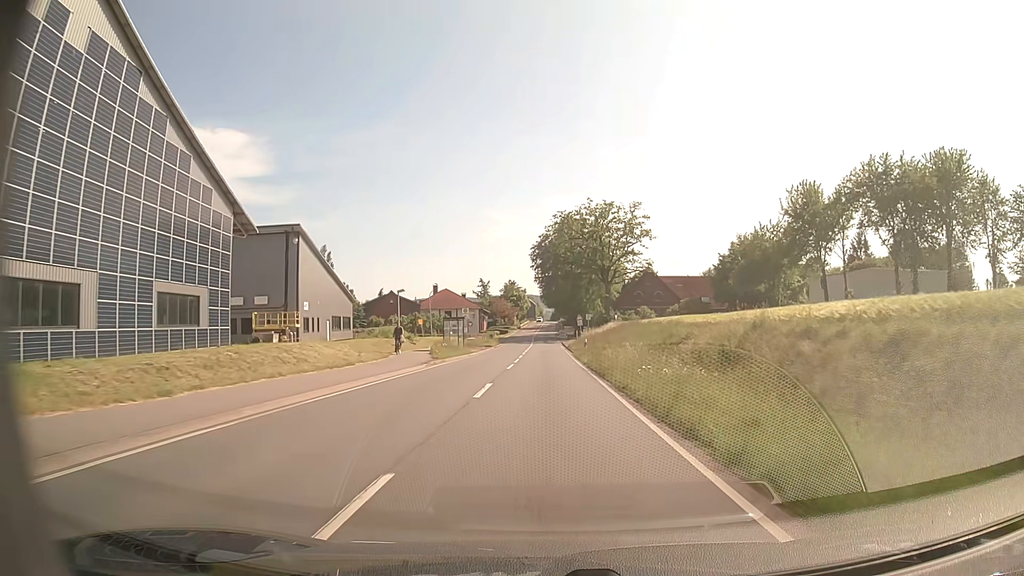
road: secondary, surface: asphalt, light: Day
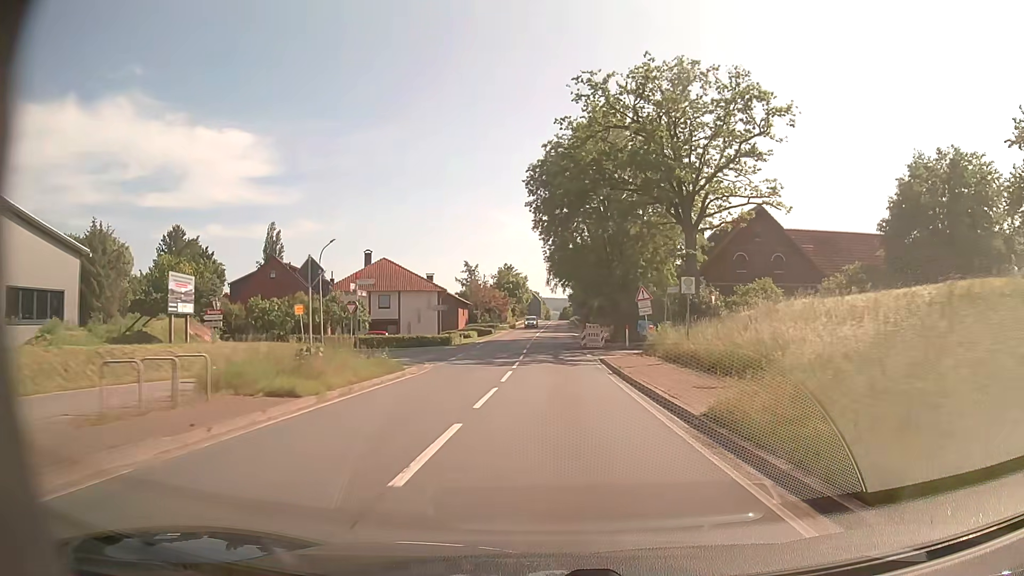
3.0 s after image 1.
(-0.3, +51.7) m; -1°
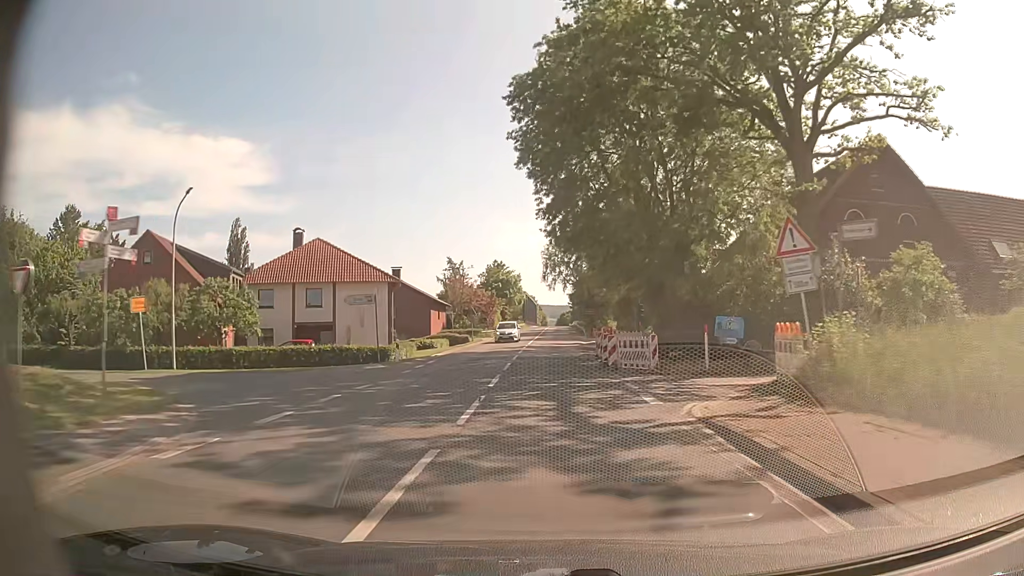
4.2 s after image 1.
(+0.1, +20.6) m; 0°
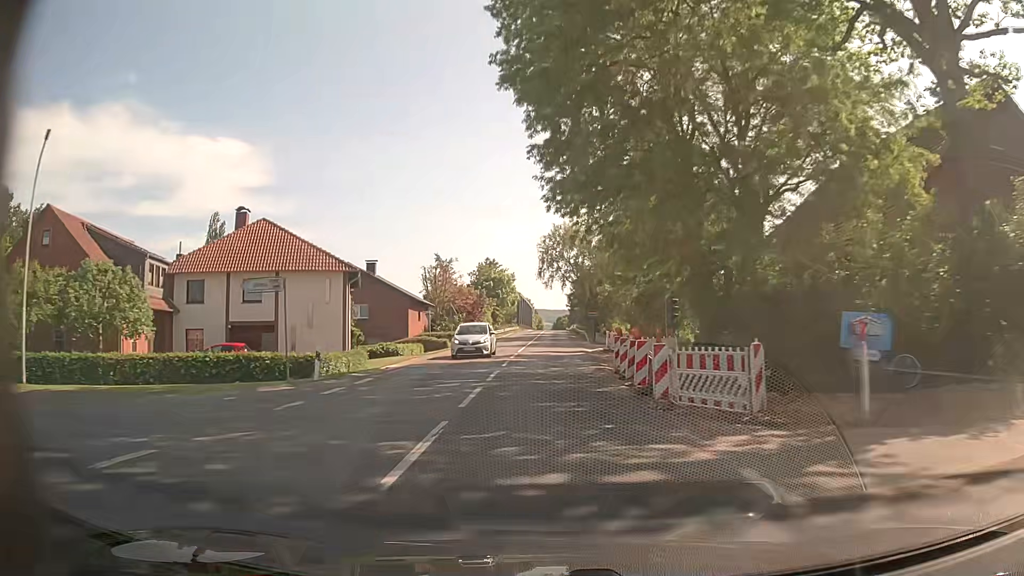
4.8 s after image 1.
(0.0, +10.3) m; +1°
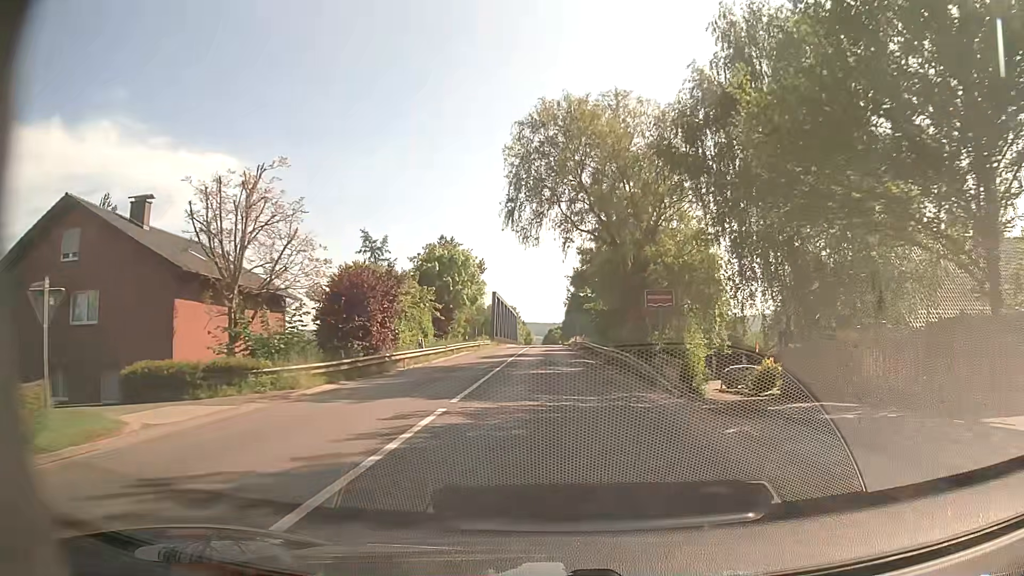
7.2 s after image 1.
(+0.3, +41.6) m; 0°
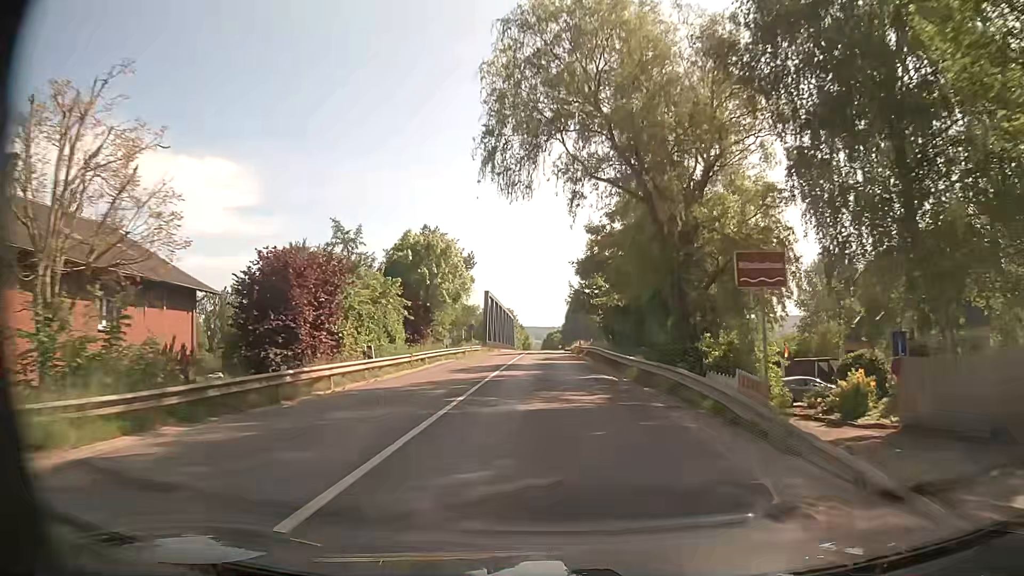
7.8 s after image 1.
(0.0, +10.5) m; 0°
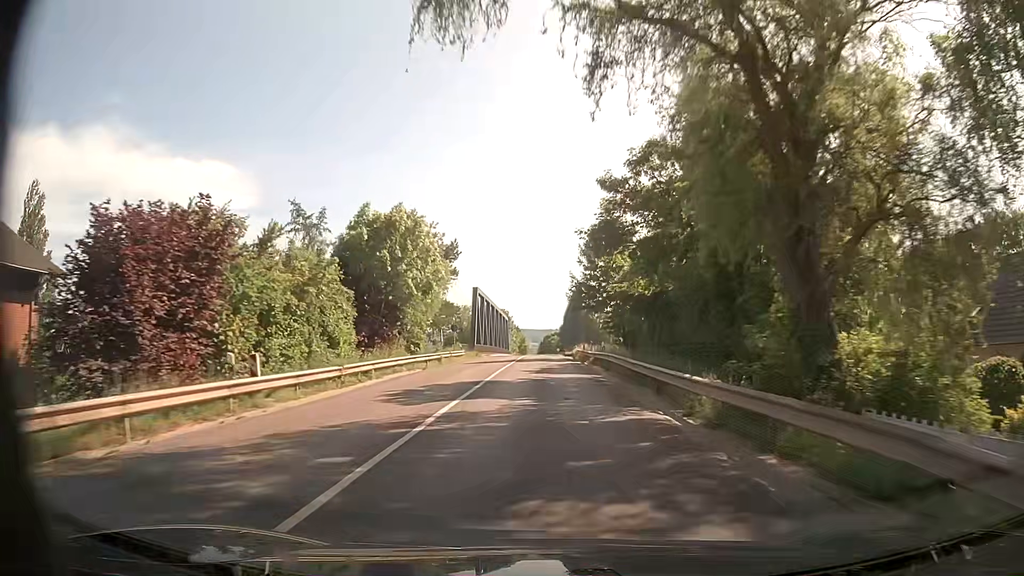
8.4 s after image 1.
(0.0, +10.5) m; 0°
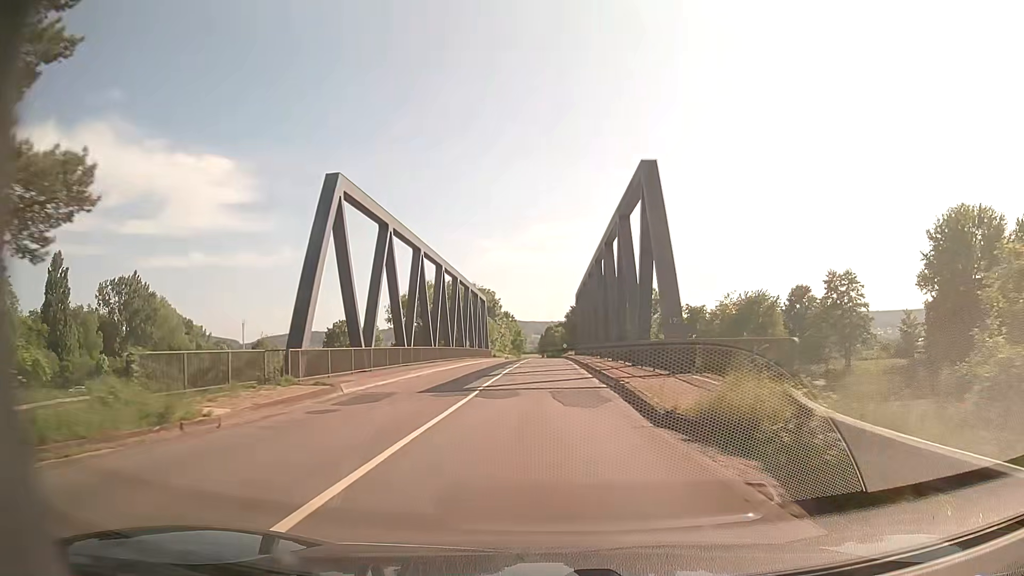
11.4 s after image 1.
(+0.3, +52.3) m; +1°
(0, +10) (0, +20) (0, +30) (-1, +40) (-1, +50) (-1, +60) (-1, +70) (-1, +80) (-1, +90) (-1, +100) m
